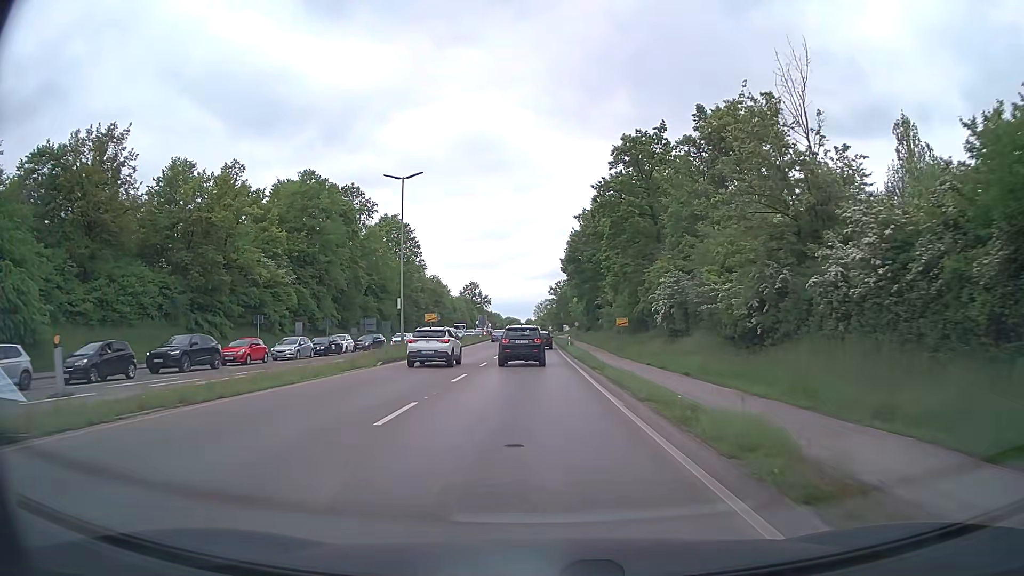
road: primary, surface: asphalt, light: Day
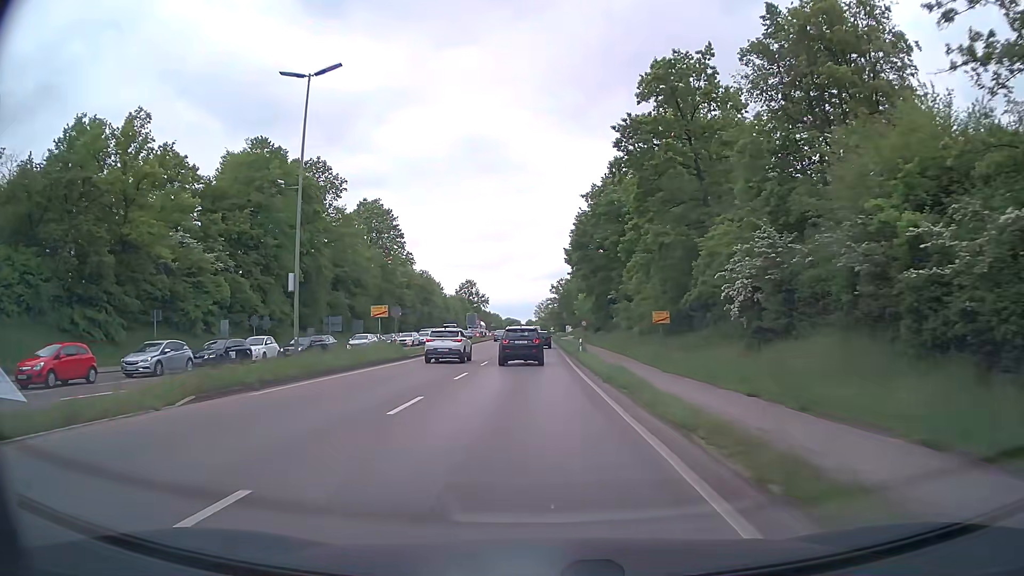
(0.0, +16.9) m; 0°
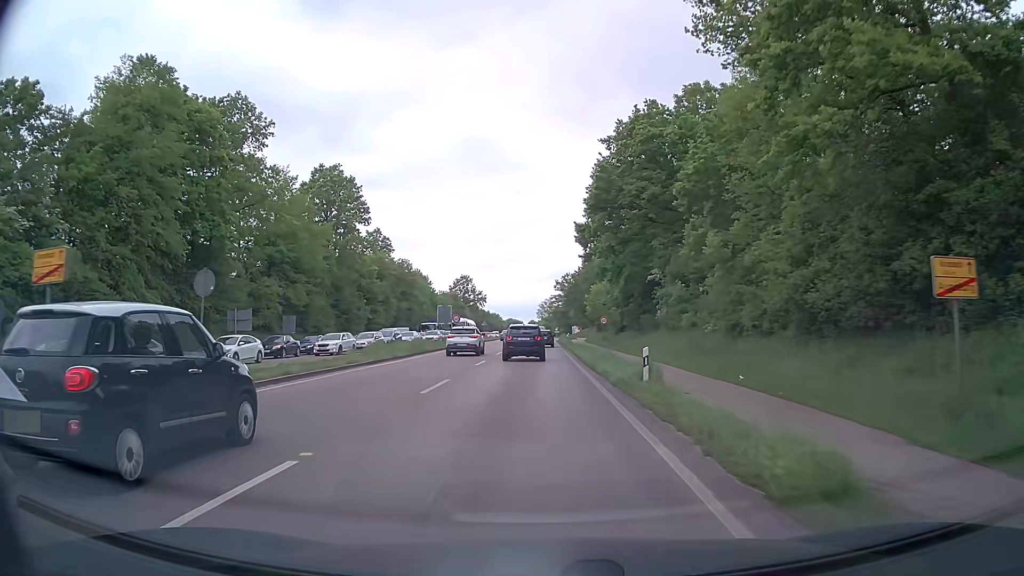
(-0.1, +25.9) m; 0°
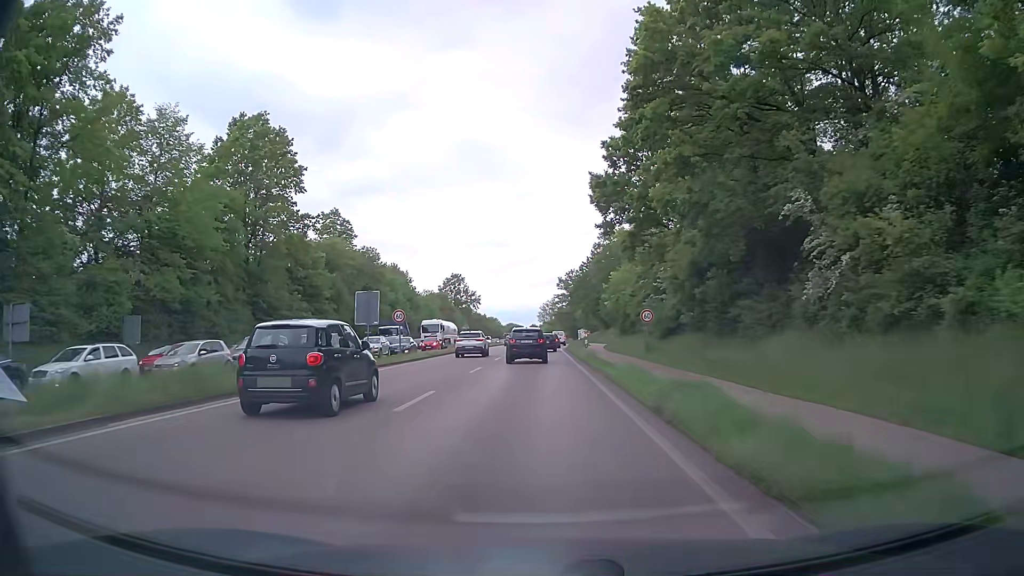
(0.0, +27.0) m; 0°
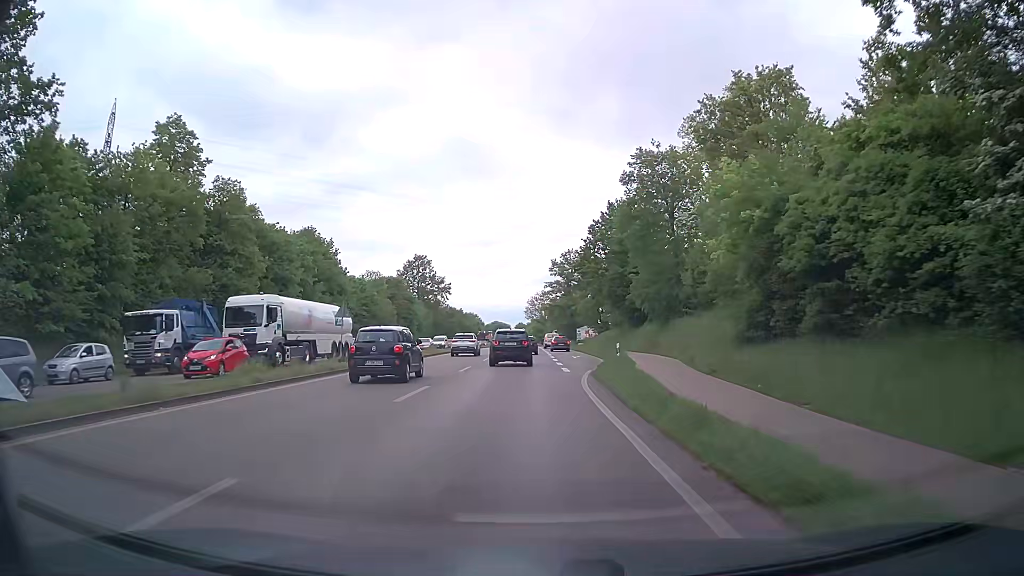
(-0.1, +46.3) m; +1°
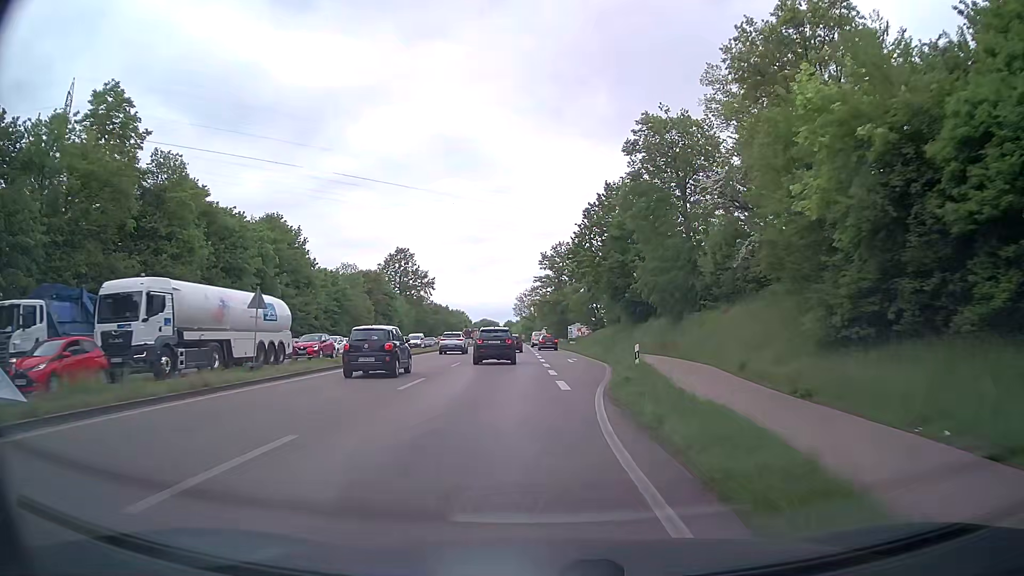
(0.0, +9.2) m; 0°
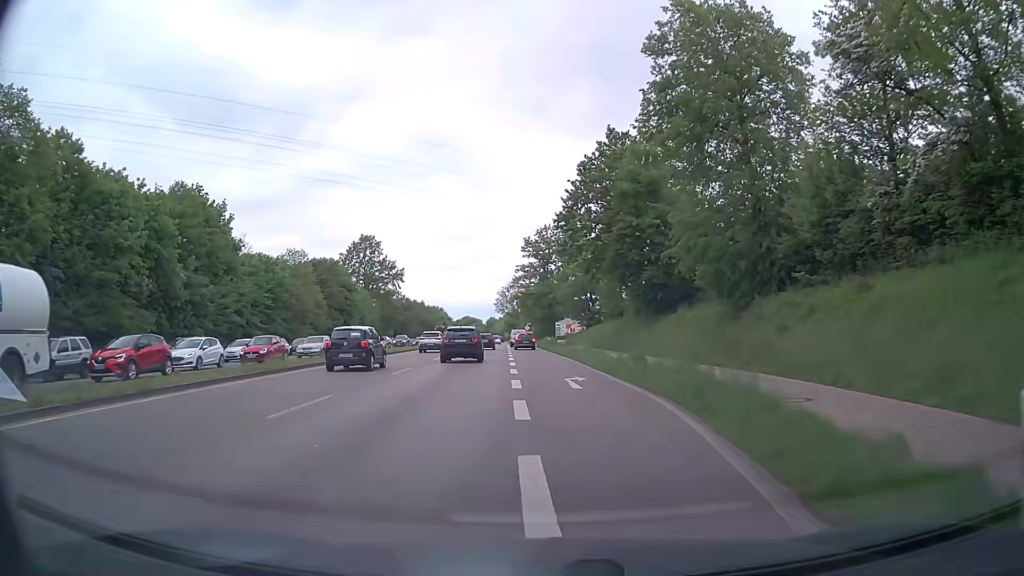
(+0.4, +18.2) m; +1°
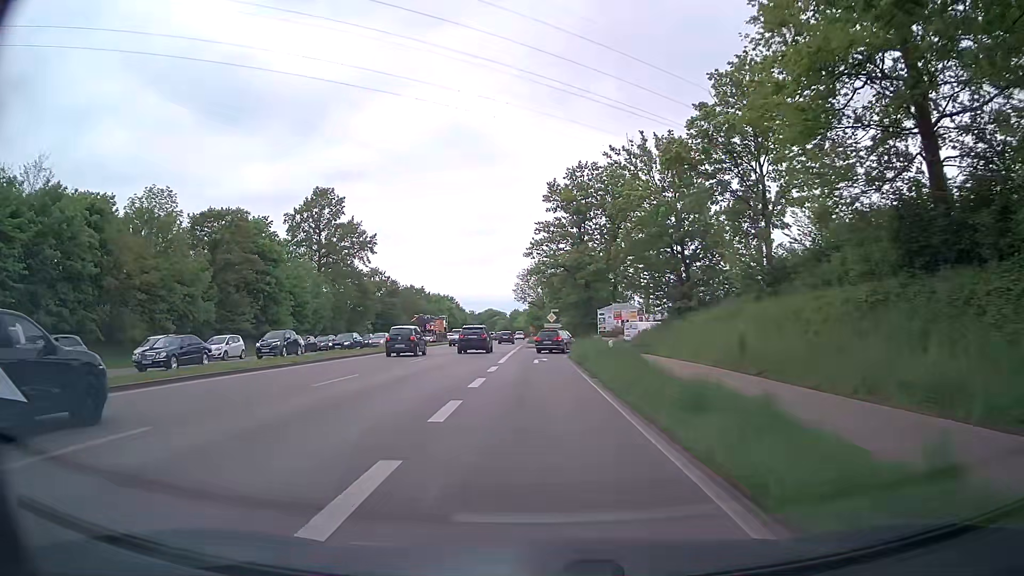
(-0.1, +42.2) m; -2°
